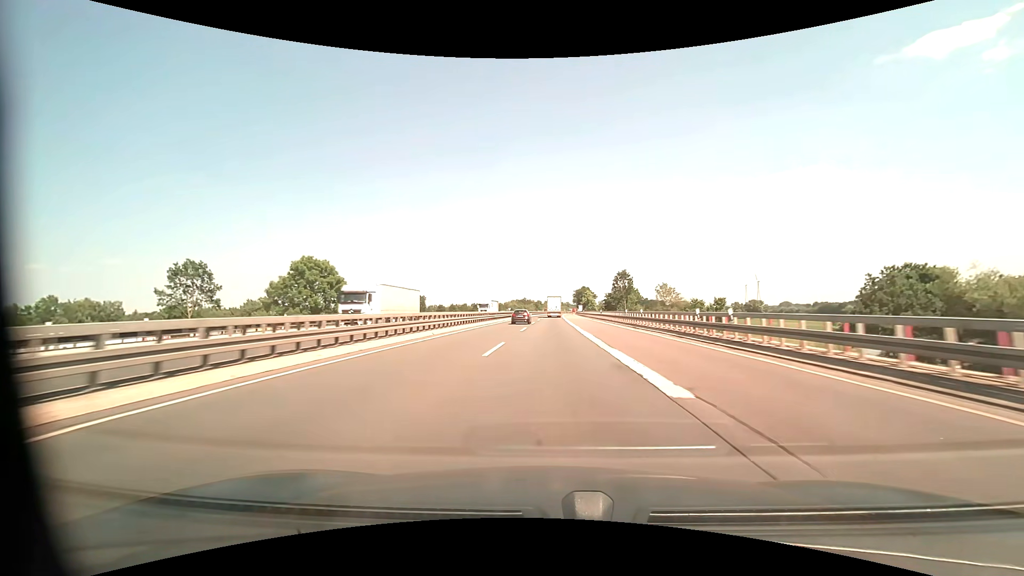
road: motorway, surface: asphalt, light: Day
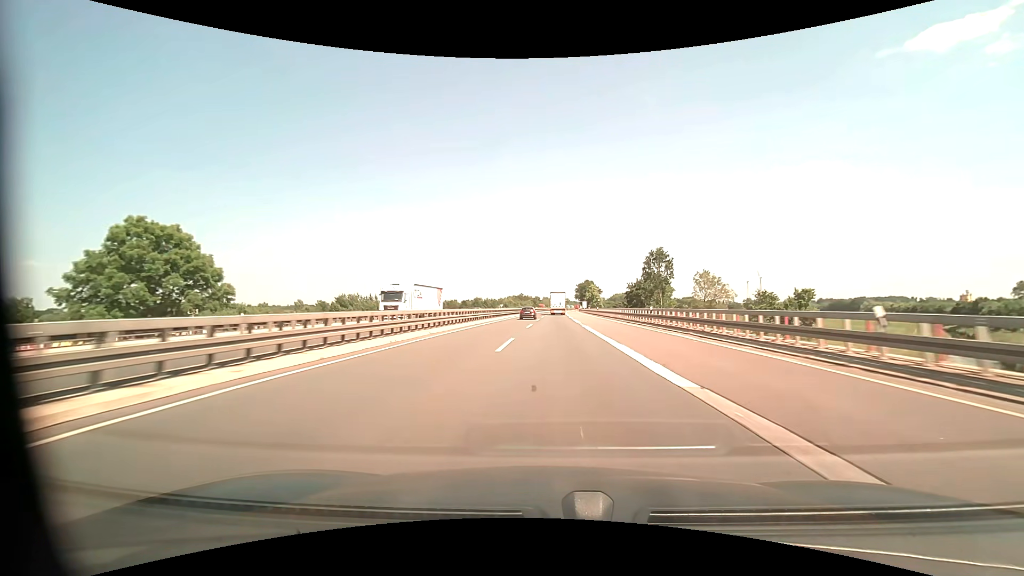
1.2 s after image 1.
(0.0, +35.1) m; 0°
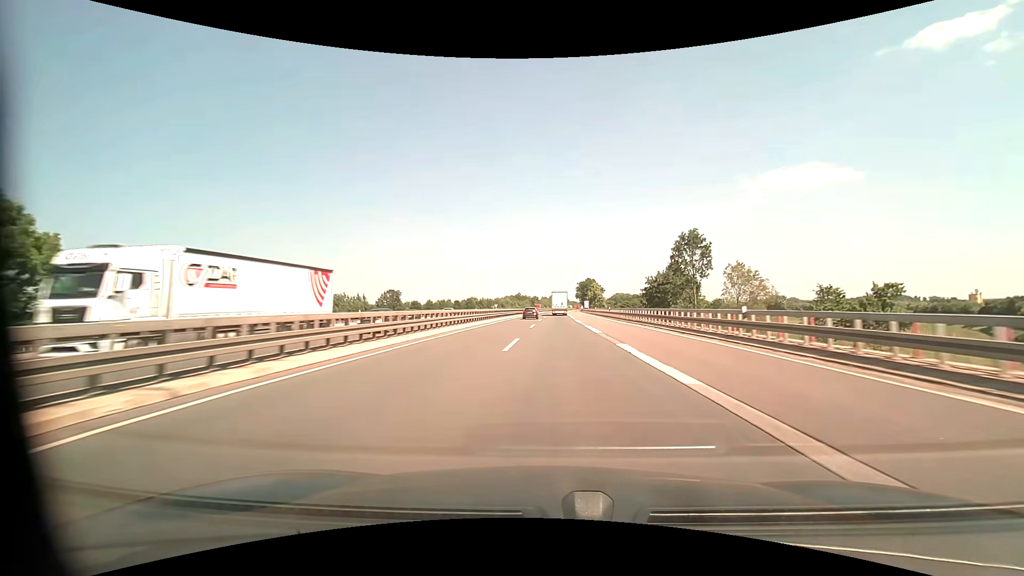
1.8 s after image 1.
(0.0, +17.6) m; 0°
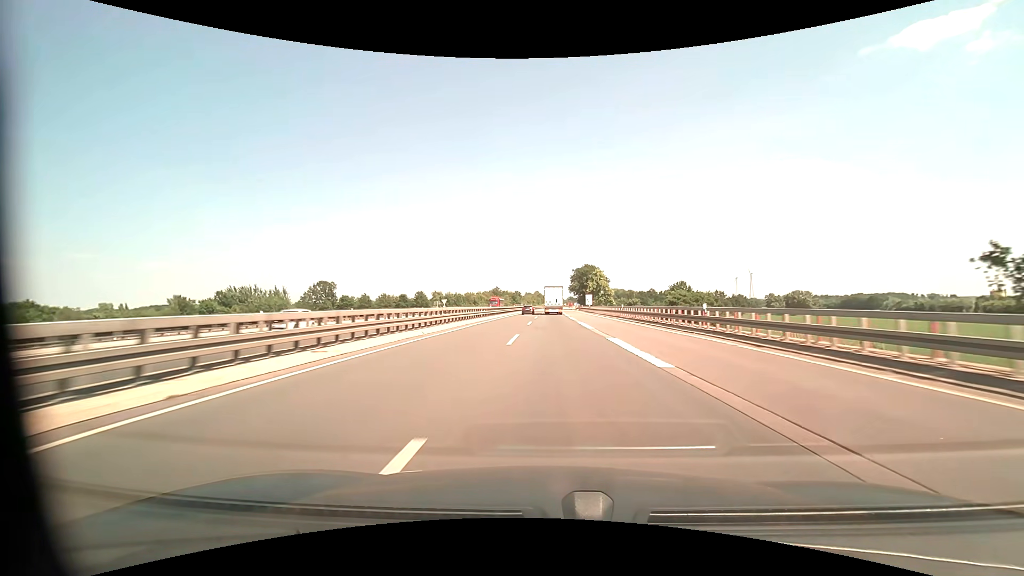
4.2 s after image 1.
(+1.1, +69.9) m; +2°
